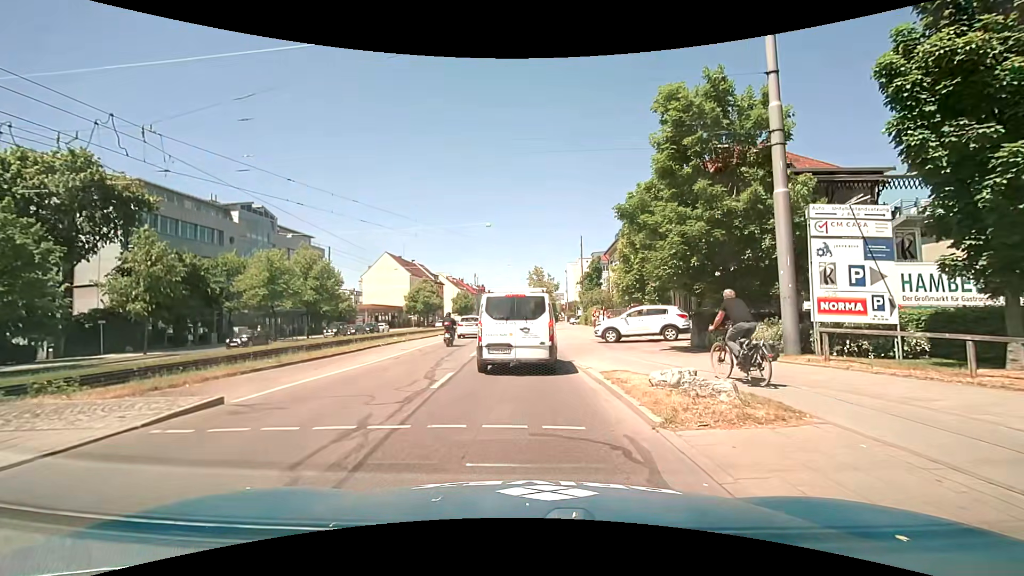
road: primary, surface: asphalt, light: Day
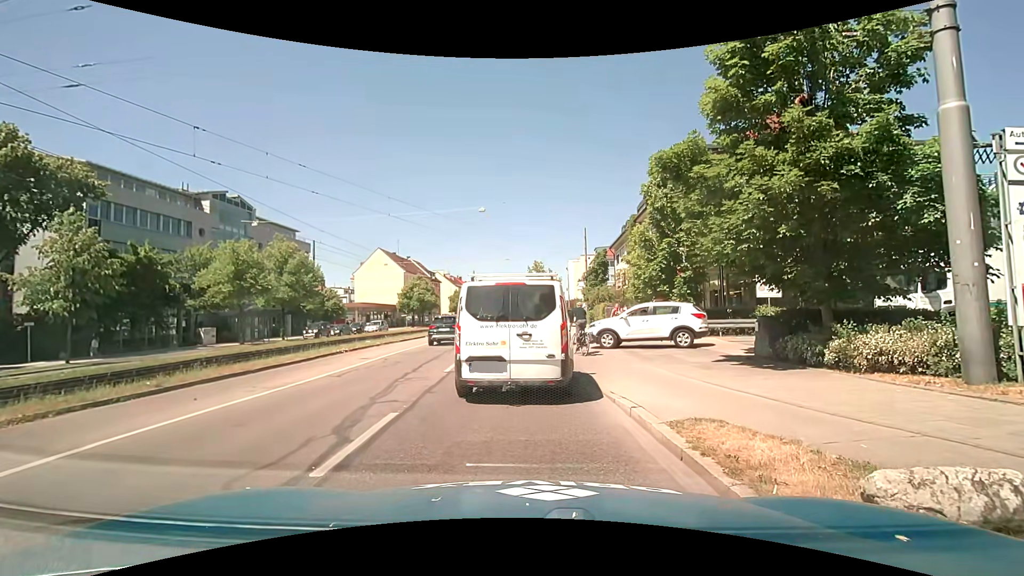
(+0.1, +5.1) m; +2°
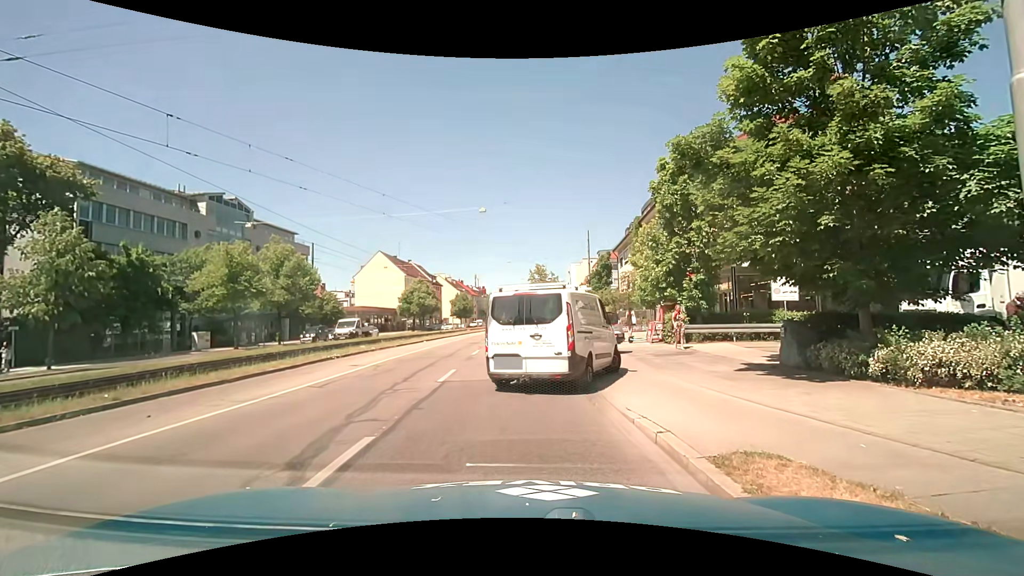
(0.0, +1.3) m; 0°
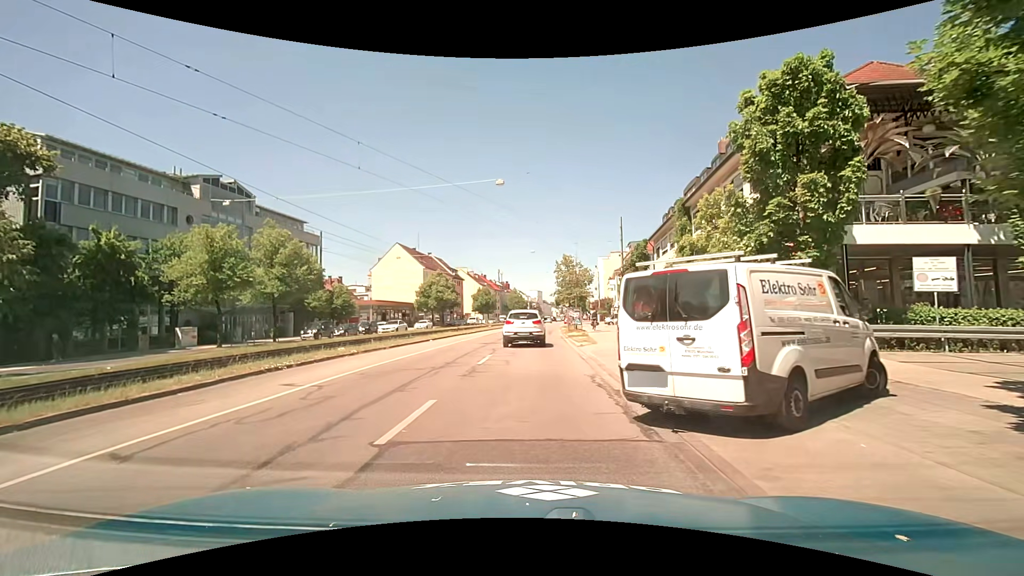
(-0.2, +6.4) m; -4°
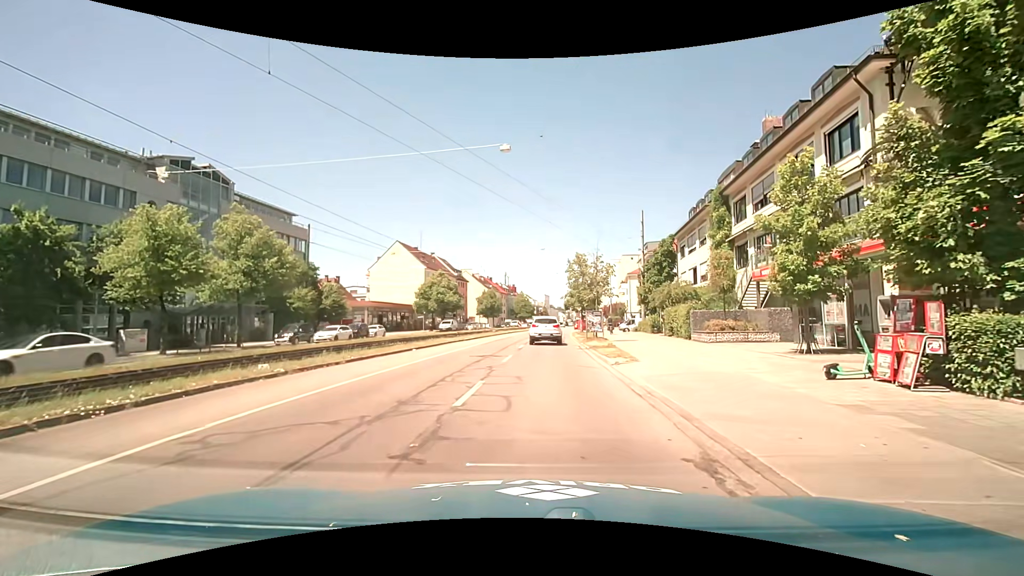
(-0.2, +6.6) m; -1°
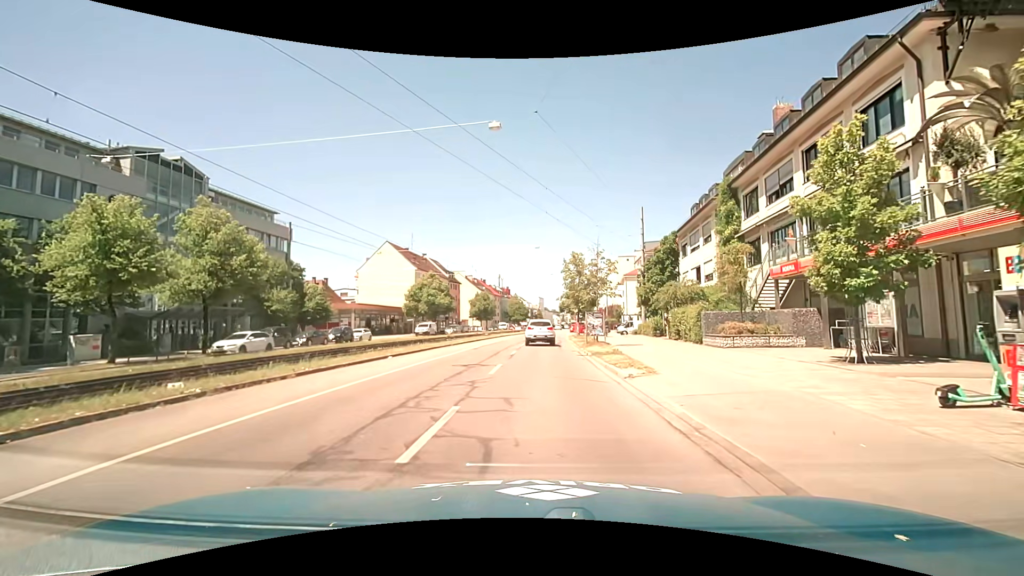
(0.0, +3.1) m; +1°
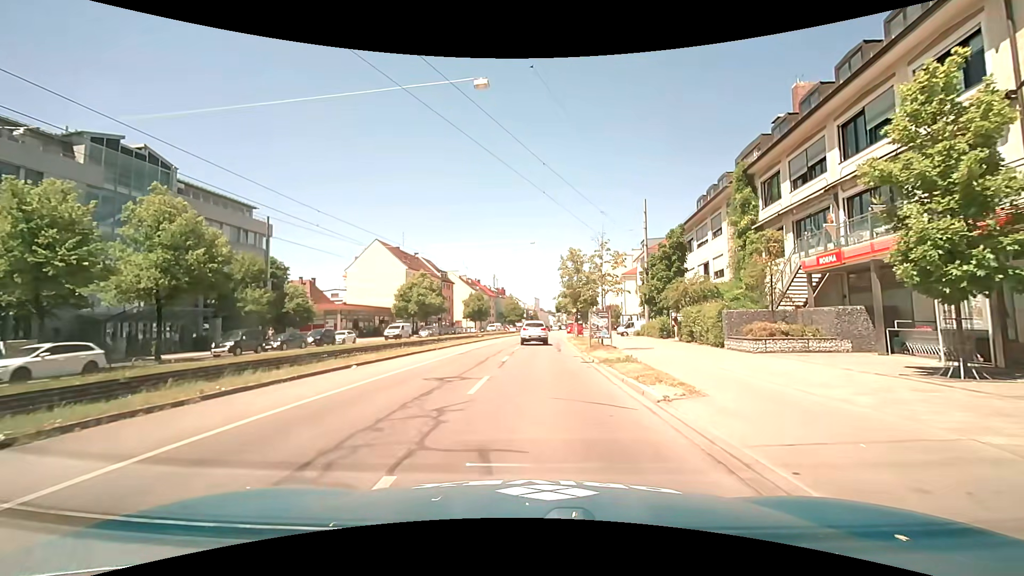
(0.0, +3.7) m; +1°
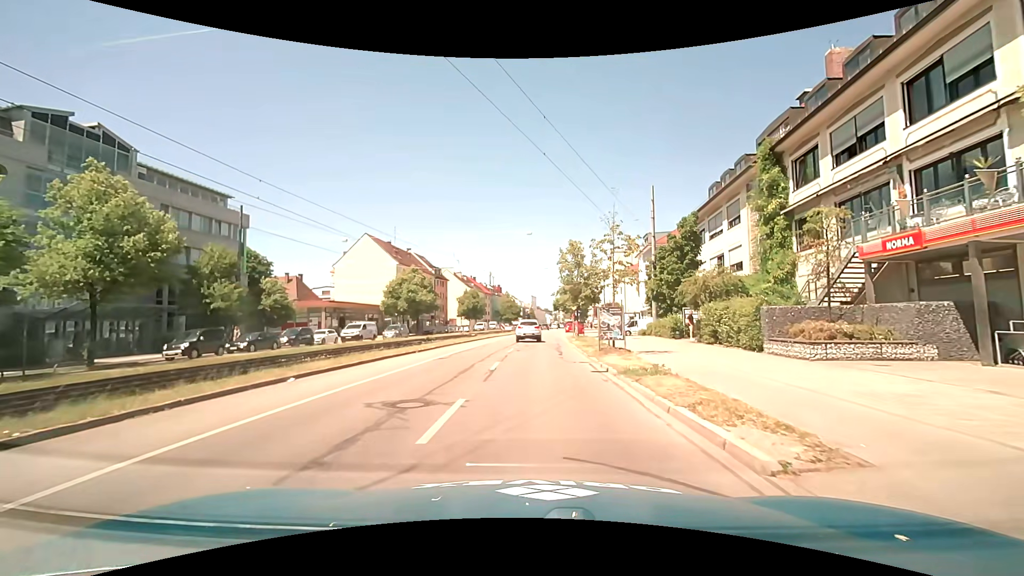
(0.0, +4.2) m; 0°
(0, +10) (0, +20) (0, +30) (+1, +40) (+1, +50) (+2, +60) (+2, +70) (+3, +80) (+3, +90) (+3, +100) m
